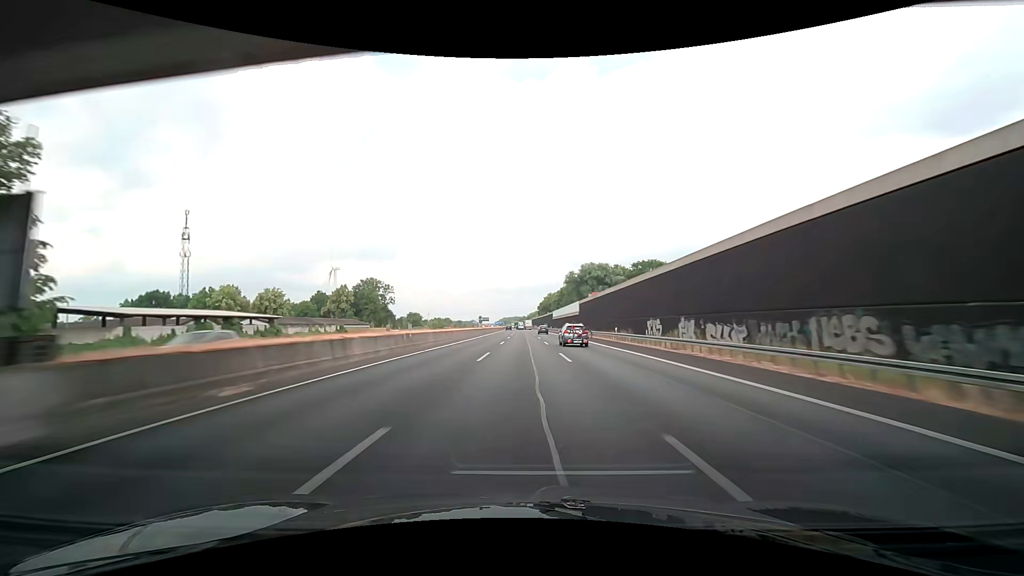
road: motorway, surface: asphalt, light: Day
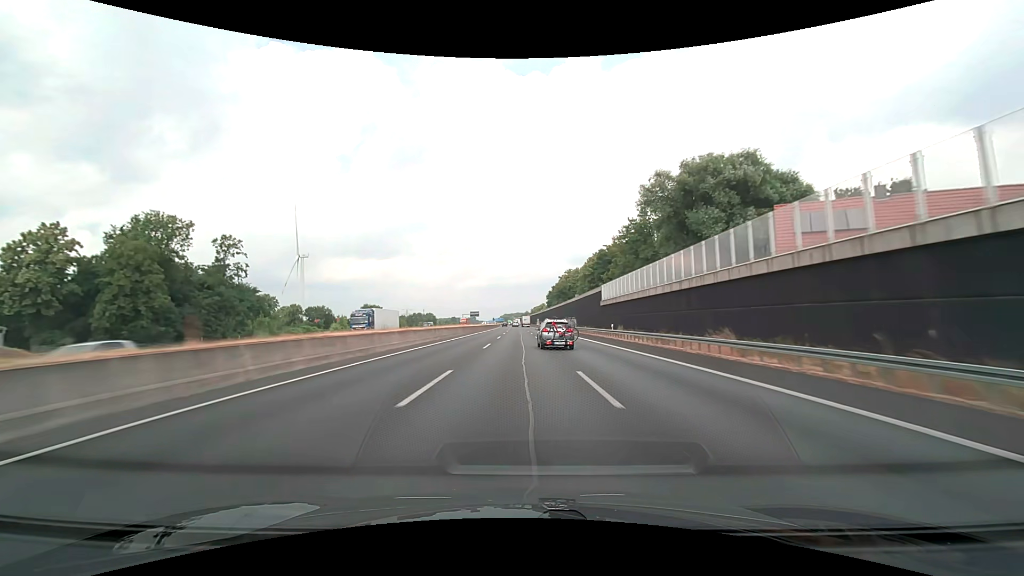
(-0.3, +102.4) m; 0°
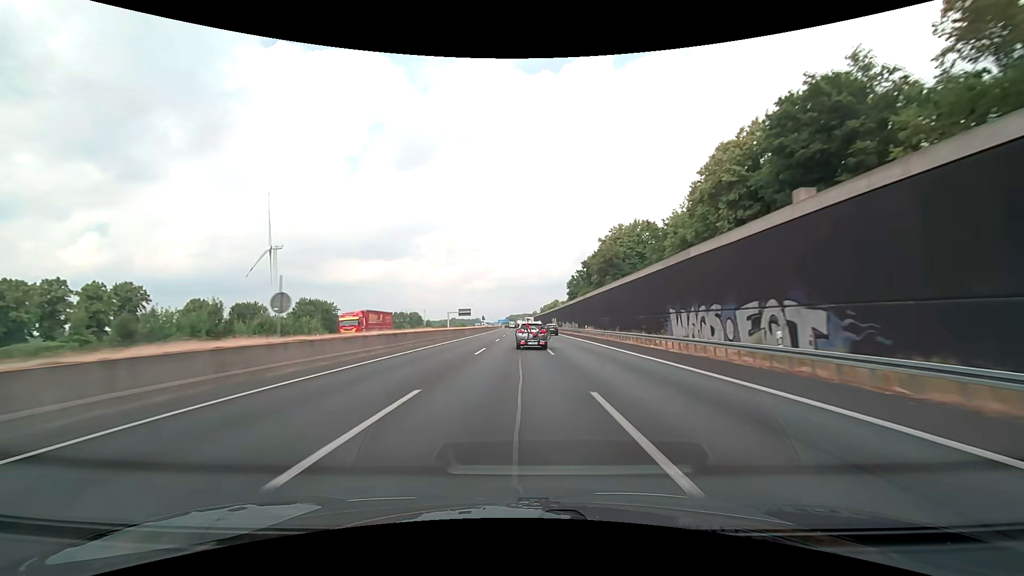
(-0.5, +76.6) m; -1°
(0, +10) (0, +20) (0, +30) (0, +40) (0, +50) (0, +60) (0, +70) (-1, +80) (-1, +90) (-1, +100) m
